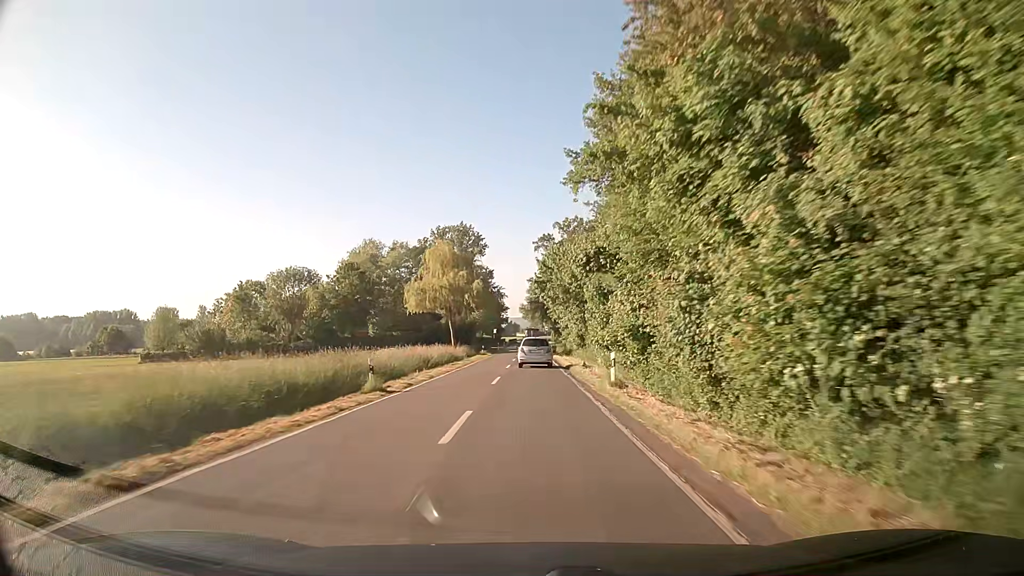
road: secondary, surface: asphalt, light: Day
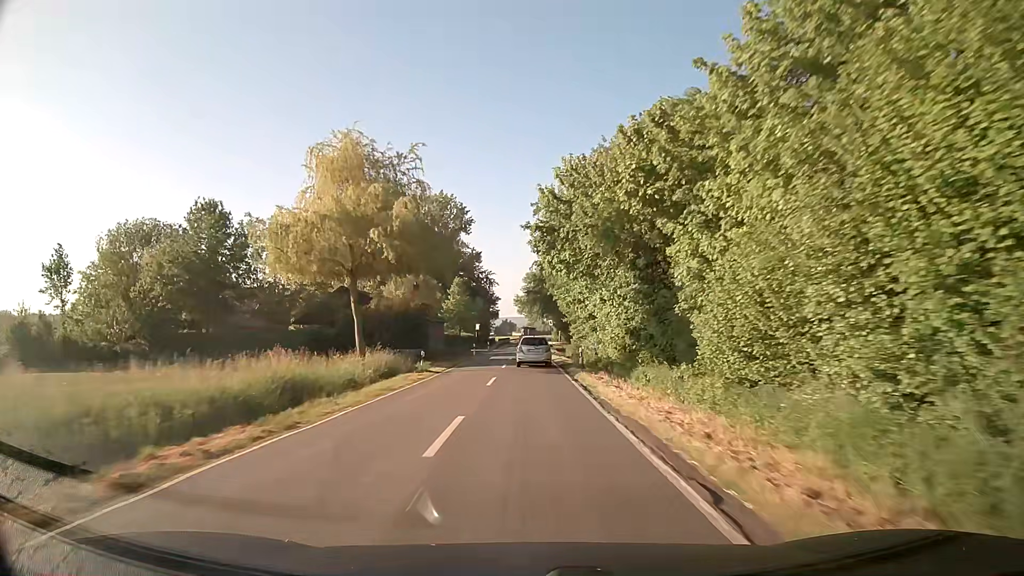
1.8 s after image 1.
(0.0, +37.6) m; 0°
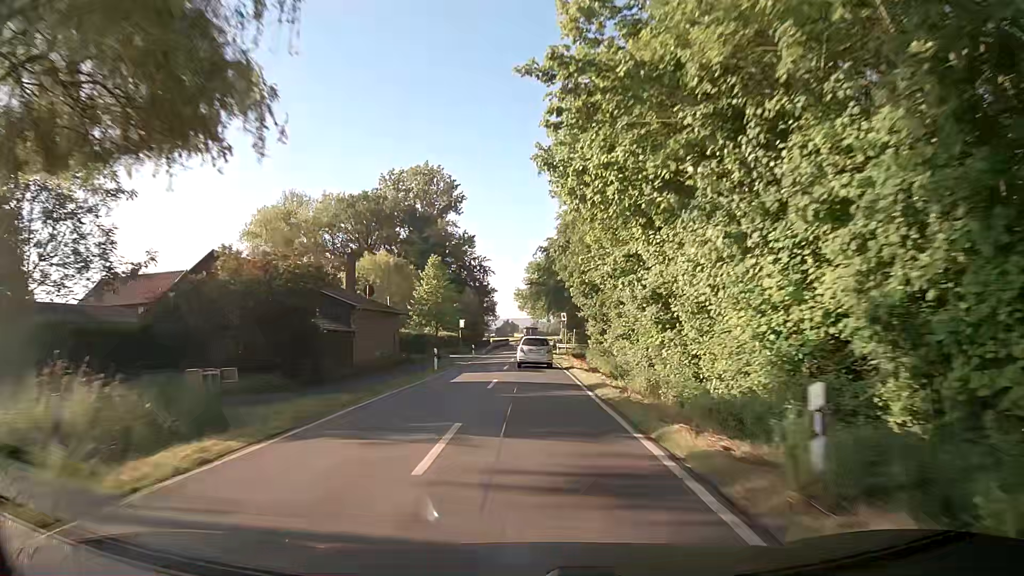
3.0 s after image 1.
(-0.1, +25.2) m; 0°
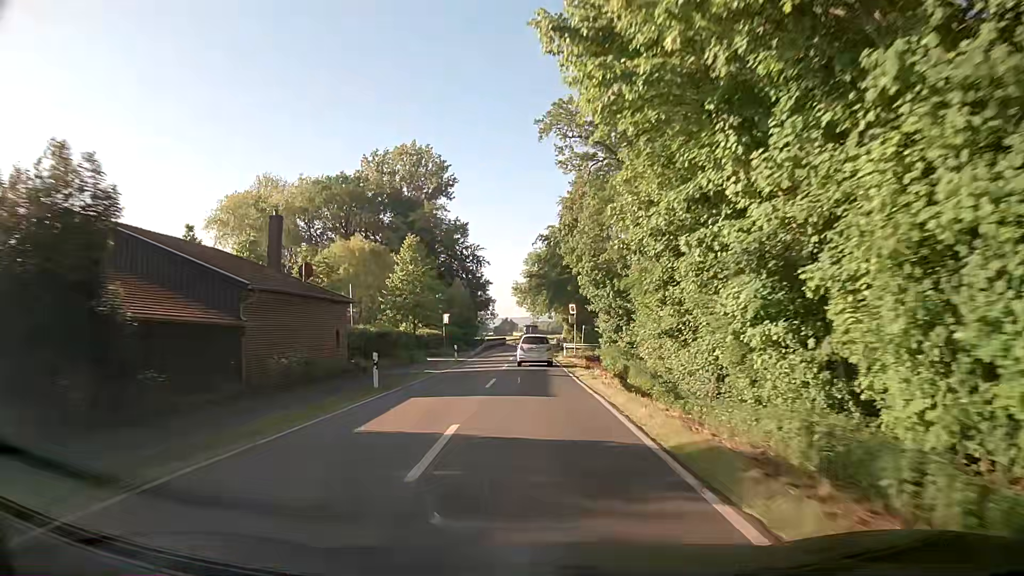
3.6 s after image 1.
(-0.1, +12.5) m; 0°
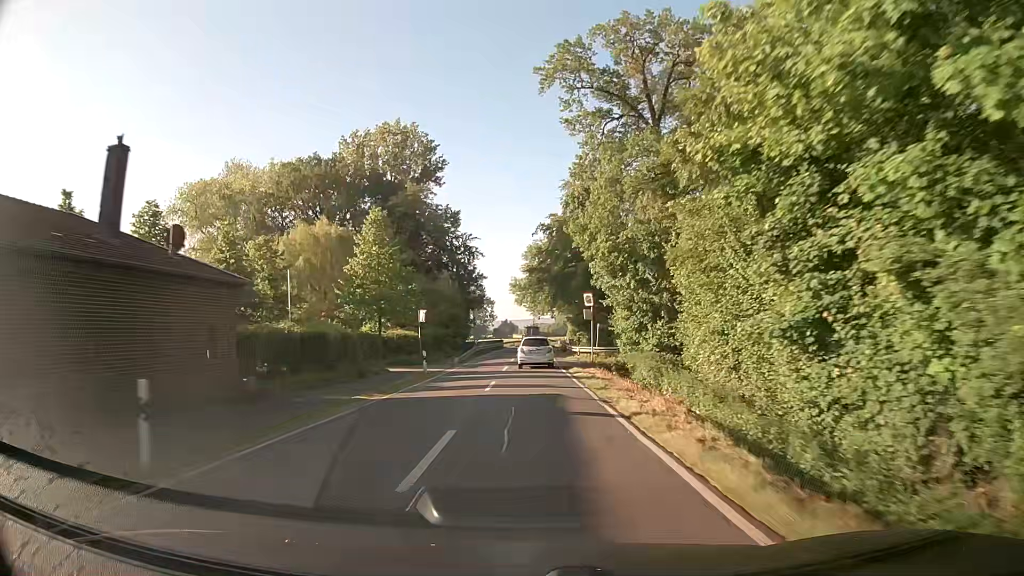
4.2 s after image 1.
(0.0, +12.4) m; 0°
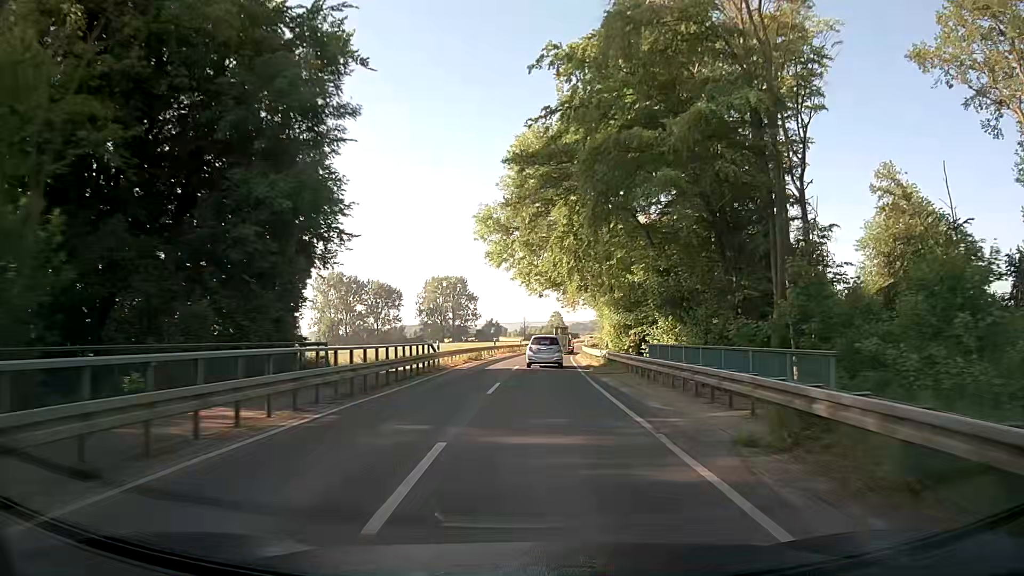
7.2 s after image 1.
(0.0, +62.0) m; +1°
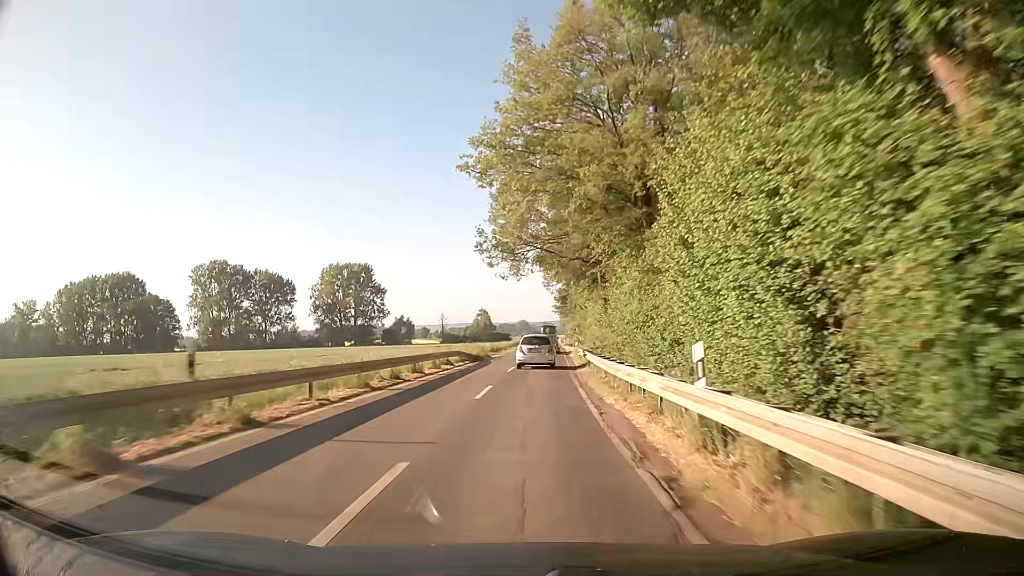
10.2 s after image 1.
(+2.5, +61.8) m; +6°
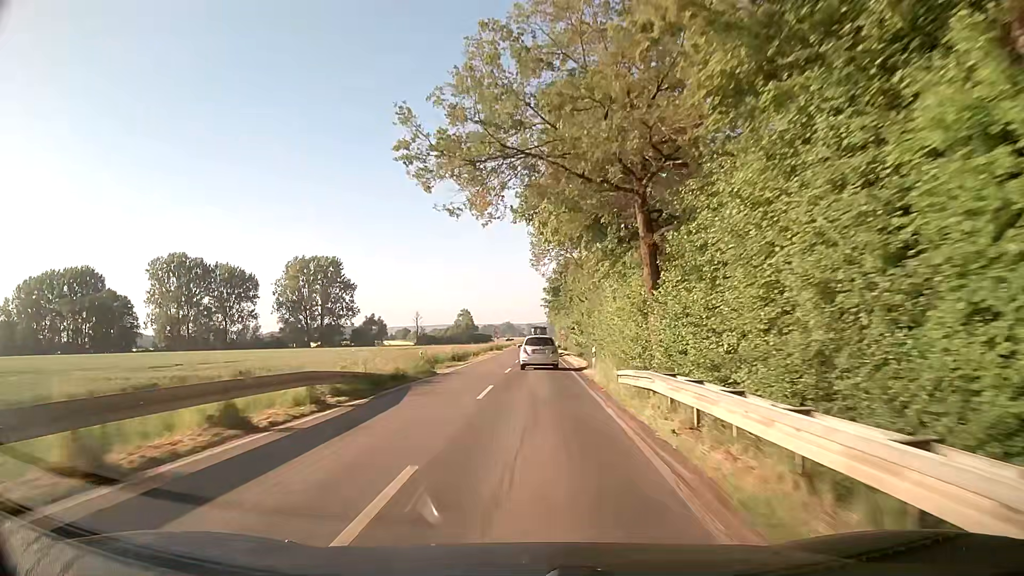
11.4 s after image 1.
(+0.2, +24.4) m; +1°
(0, +10) (0, +20) (0, +30) (+1, +40) (+1, +50) (+1, +60) (+1, +70) (+1, +80) (+1, +90) (+1, +100) m
